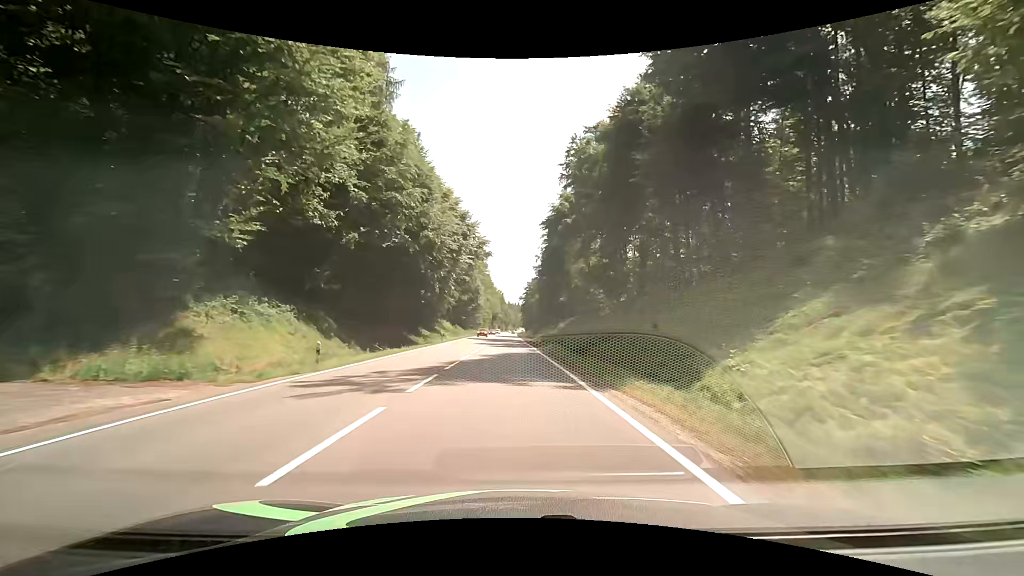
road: secondary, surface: asphalt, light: Day
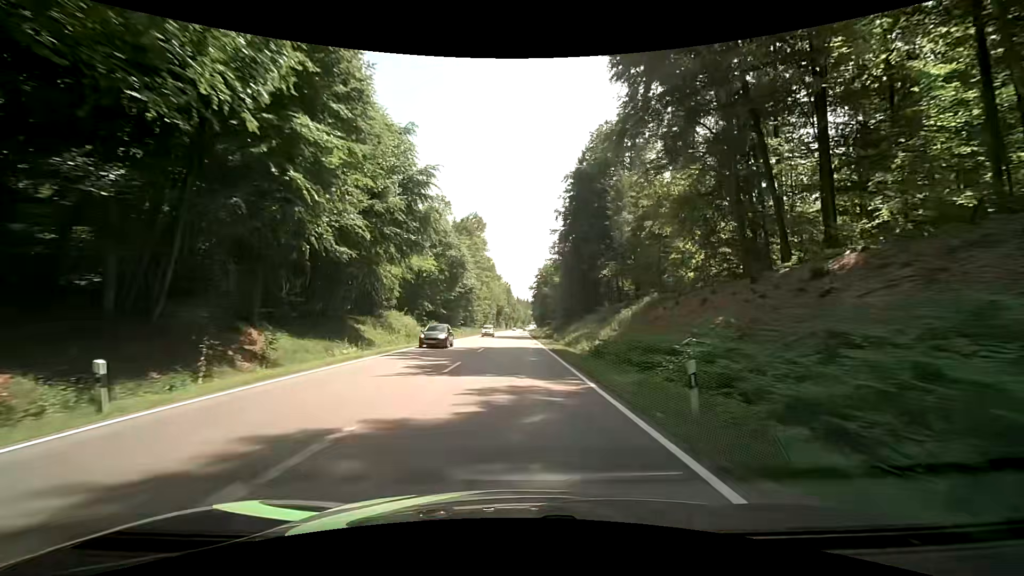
(-0.4, +44.6) m; -1°
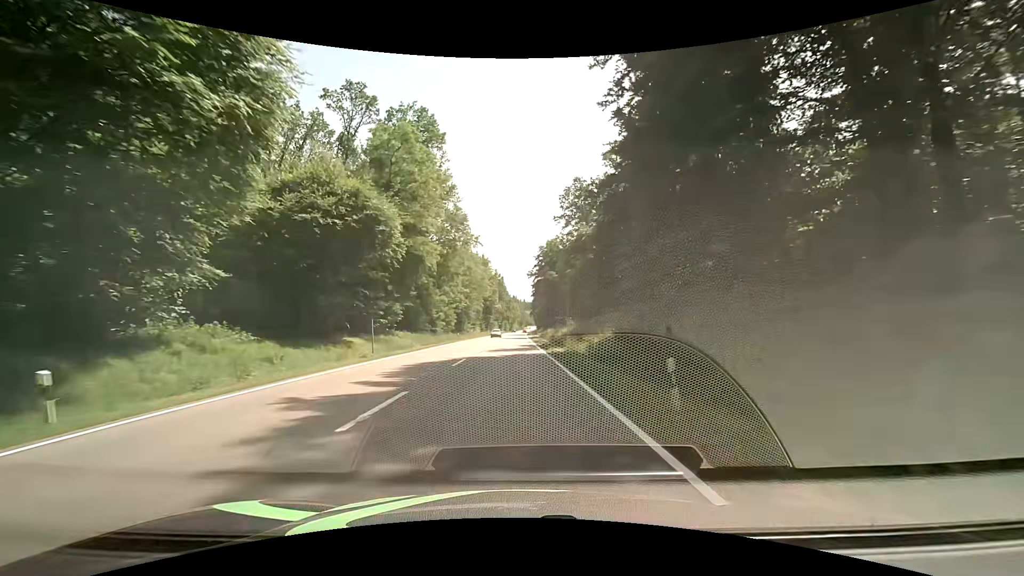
(+0.7, +56.8) m; +1°
(0, +10) (0, +20) (0, +30) (0, +40) (0, +50) (0, +60) (0, +70) (0, +80) (0, +90) (0, +100) m
